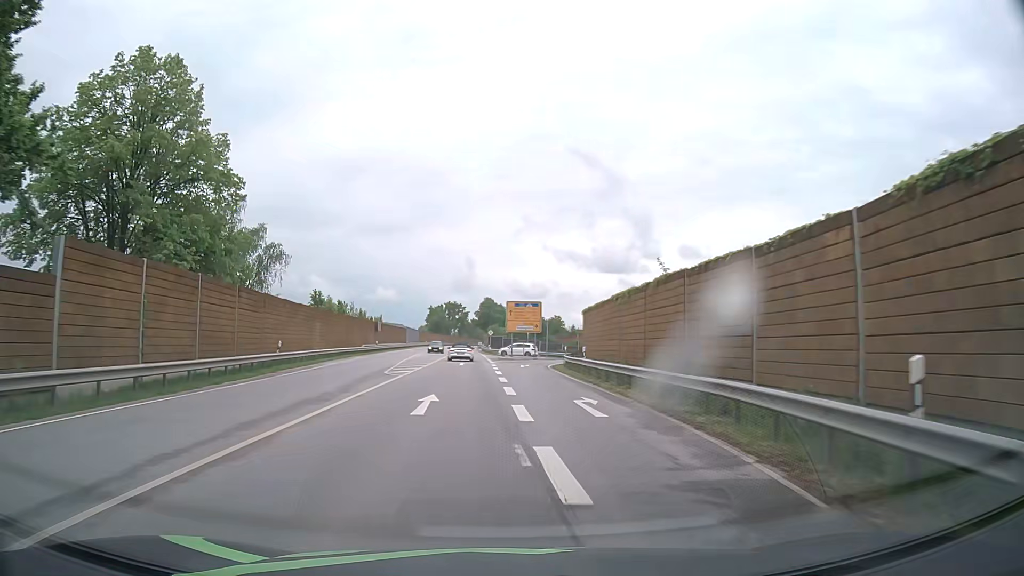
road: primary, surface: asphalt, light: Day
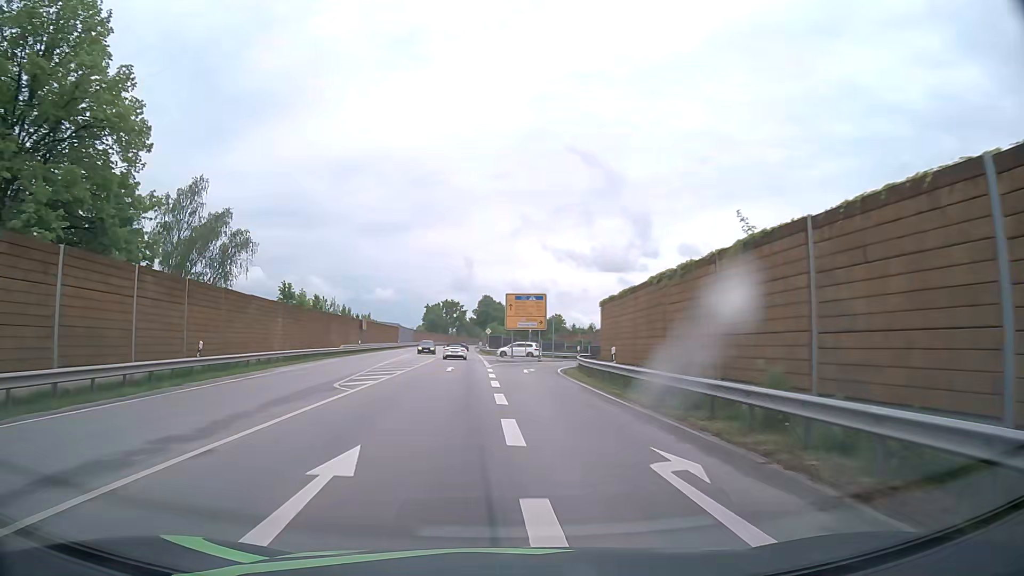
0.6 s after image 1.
(0.0, +8.7) m; 0°
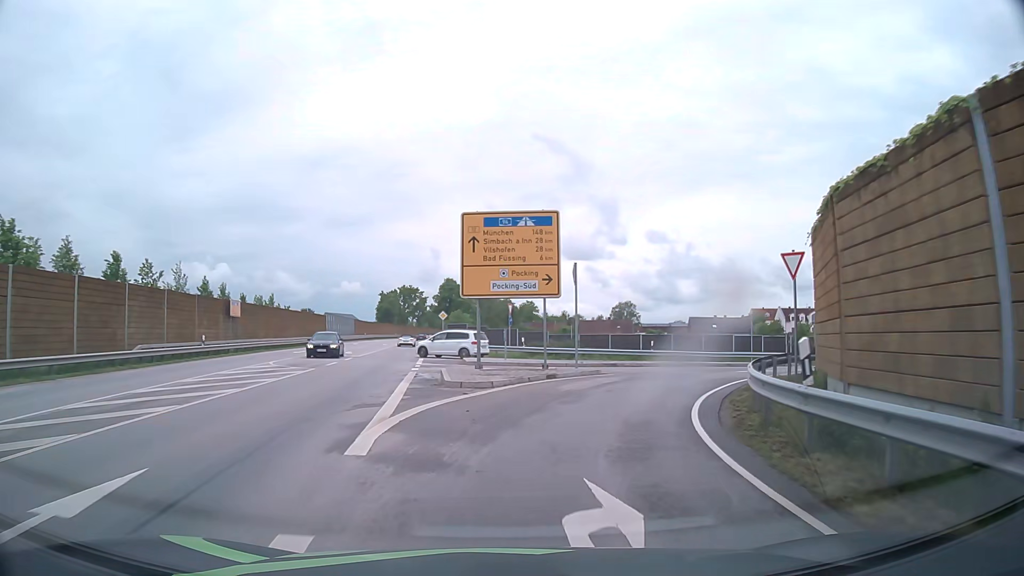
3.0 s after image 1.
(+0.3, +31.0) m; +2°
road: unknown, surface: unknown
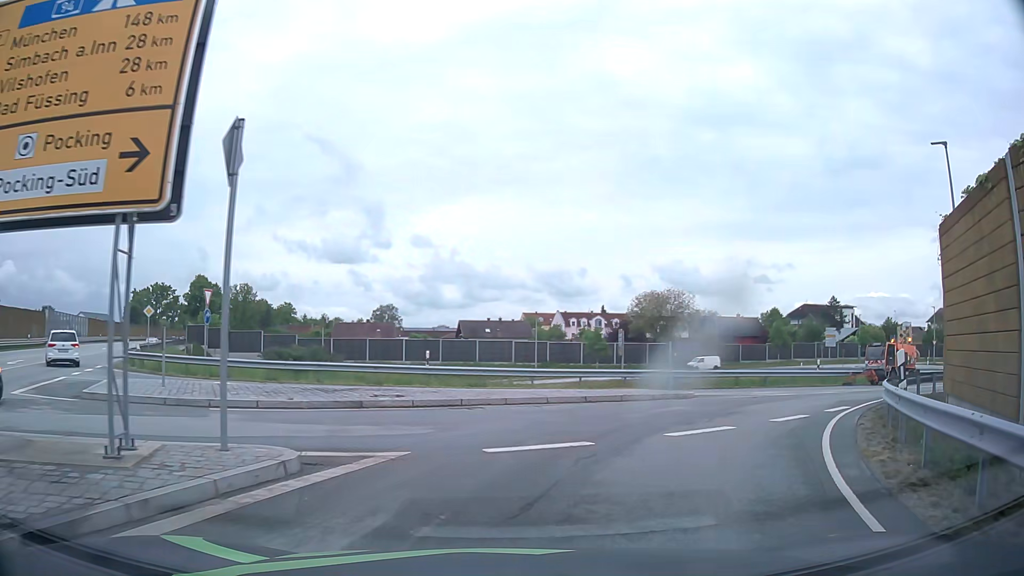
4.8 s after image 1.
(+2.0, +14.8) m; +20°
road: unclassified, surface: asphalt
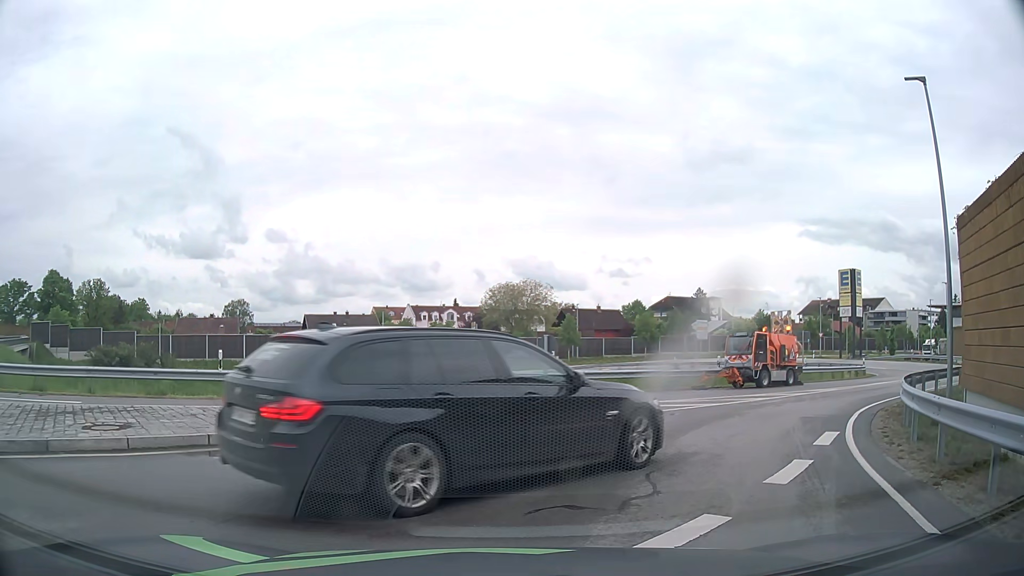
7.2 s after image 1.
(+0.7, +5.8) m; +13°
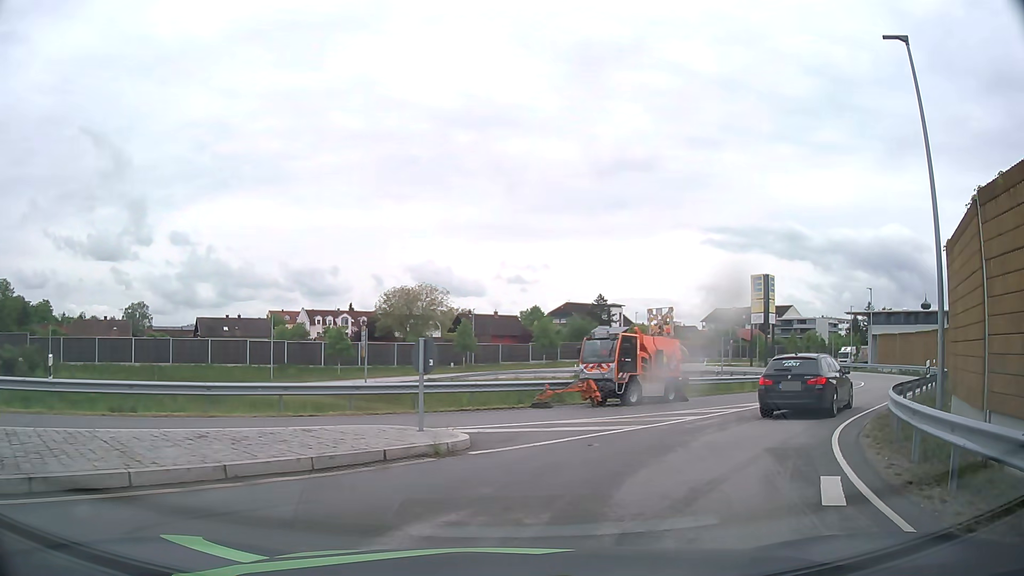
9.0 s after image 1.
(+0.3, +3.8) m; +8°
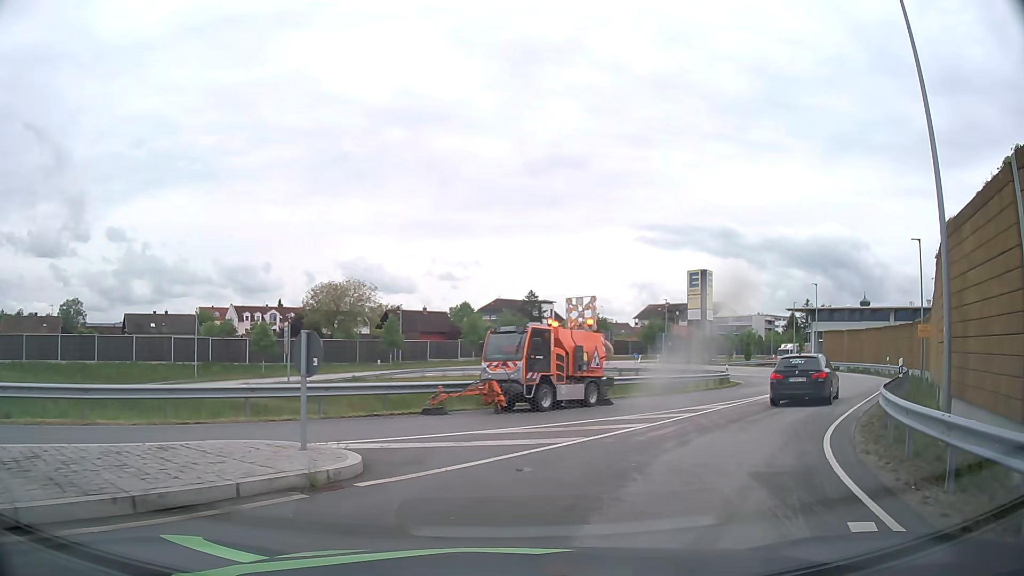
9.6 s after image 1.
(+0.1, +2.6) m; +6°
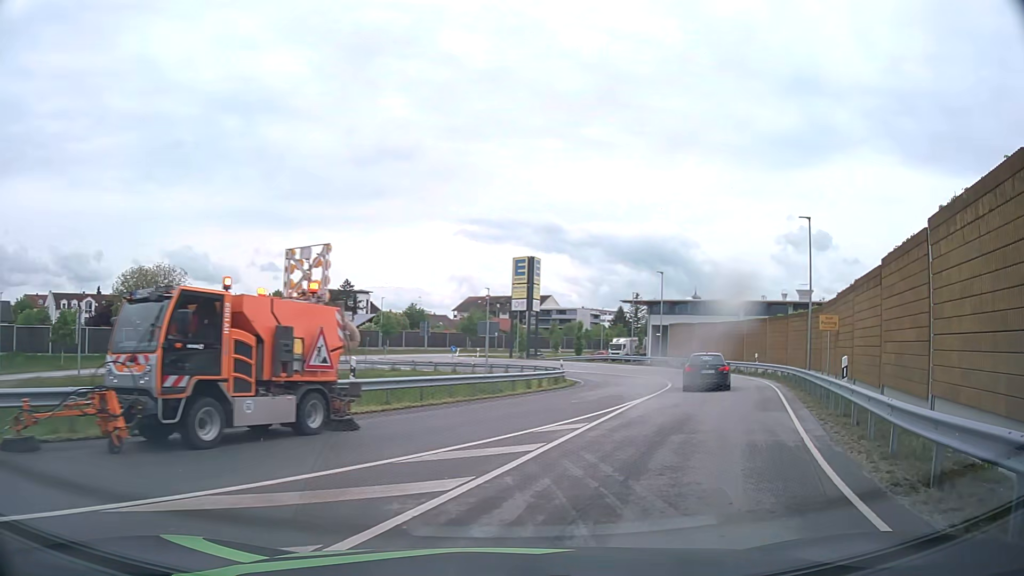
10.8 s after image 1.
(+0.9, +7.0) m; +14°
(+2, +10) (+6, +19) (+9, +28) (+12, +38) (+12, +48) (+10, +58) (+5, +67) (0, +75) (-5, +84) (-3, +93) m
